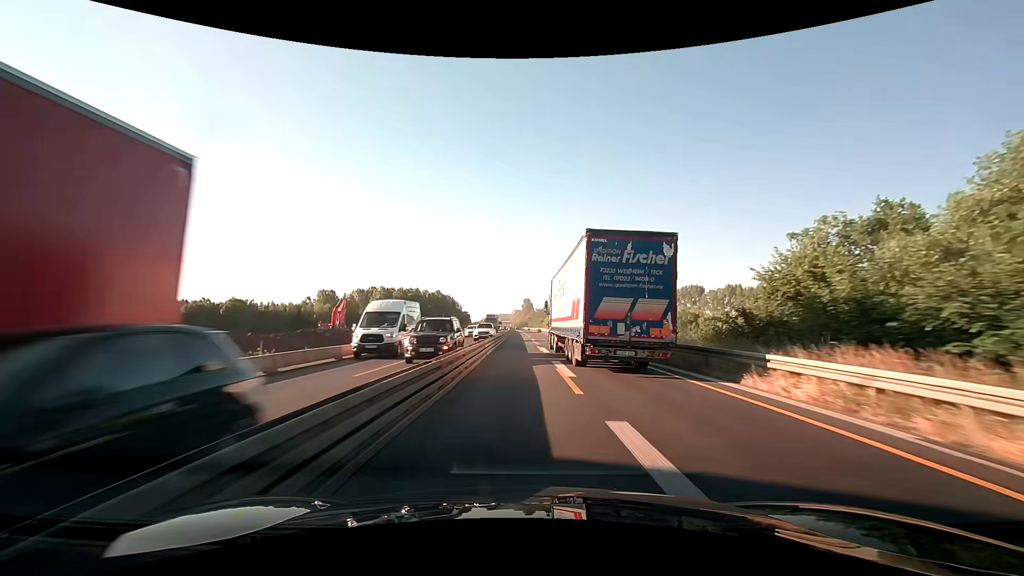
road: motorway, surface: asphalt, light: Day
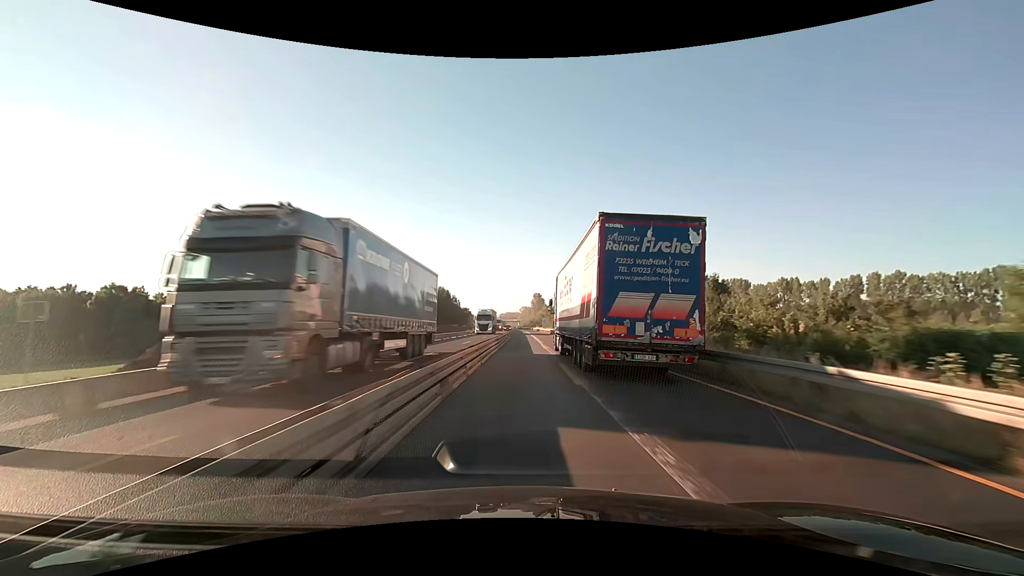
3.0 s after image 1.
(-0.8, +67.7) m; -1°
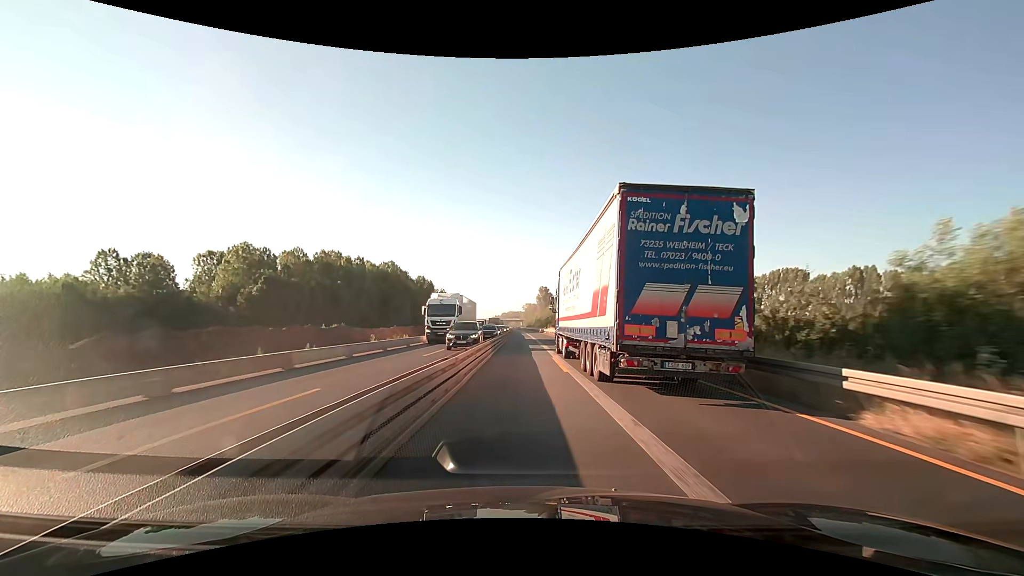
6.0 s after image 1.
(-0.3, +68.2) m; 0°
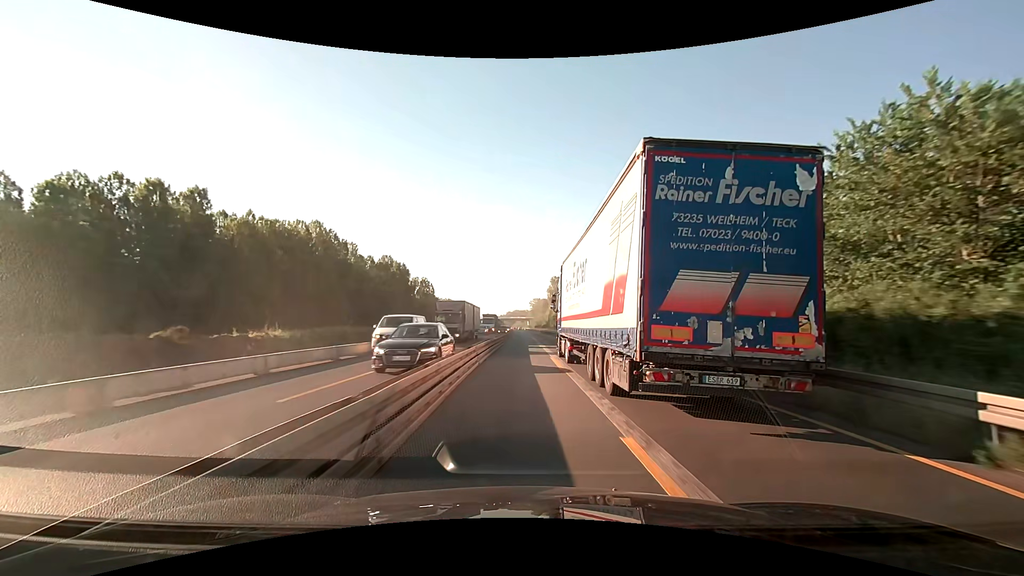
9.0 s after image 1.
(-0.5, +67.9) m; -1°
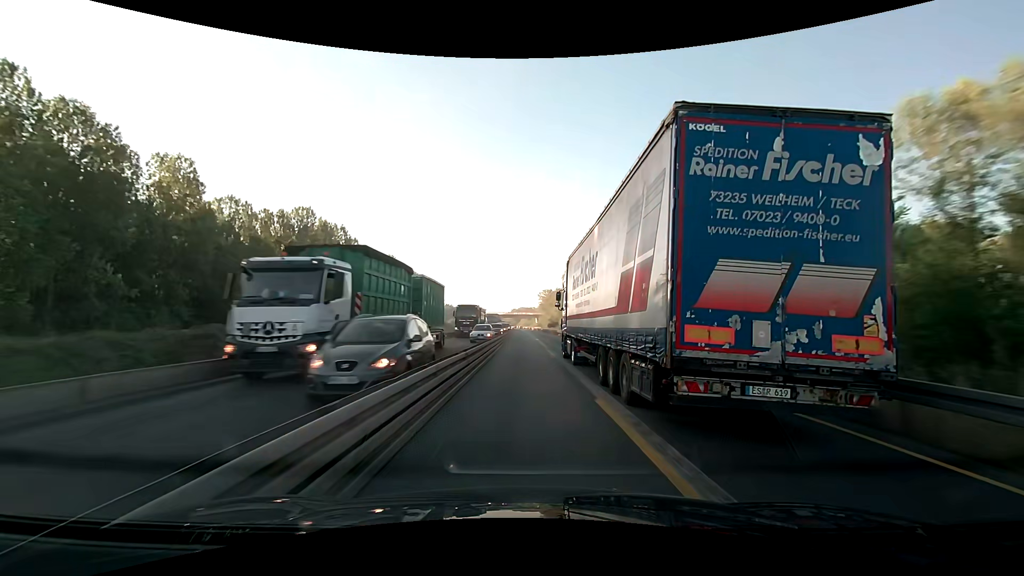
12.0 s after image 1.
(-0.3, +66.9) m; -1°
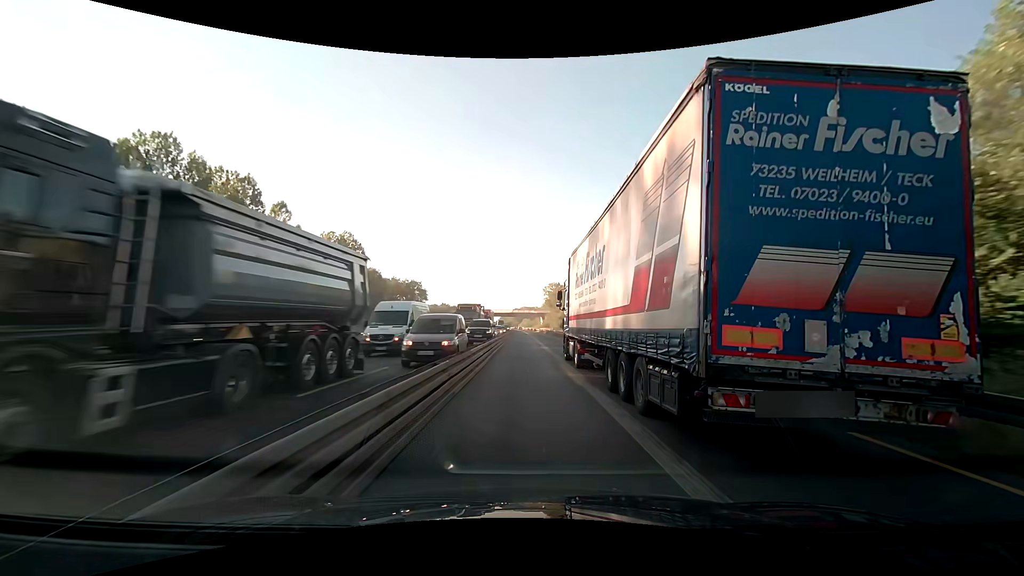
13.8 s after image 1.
(-0.1, +40.4) m; 0°
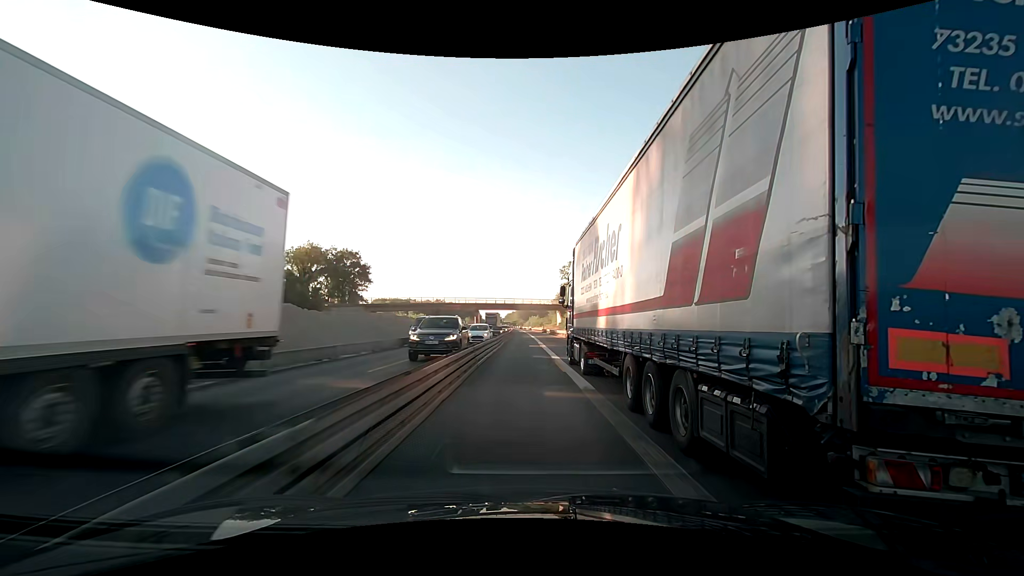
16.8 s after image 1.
(-0.2, +68.0) m; -1°
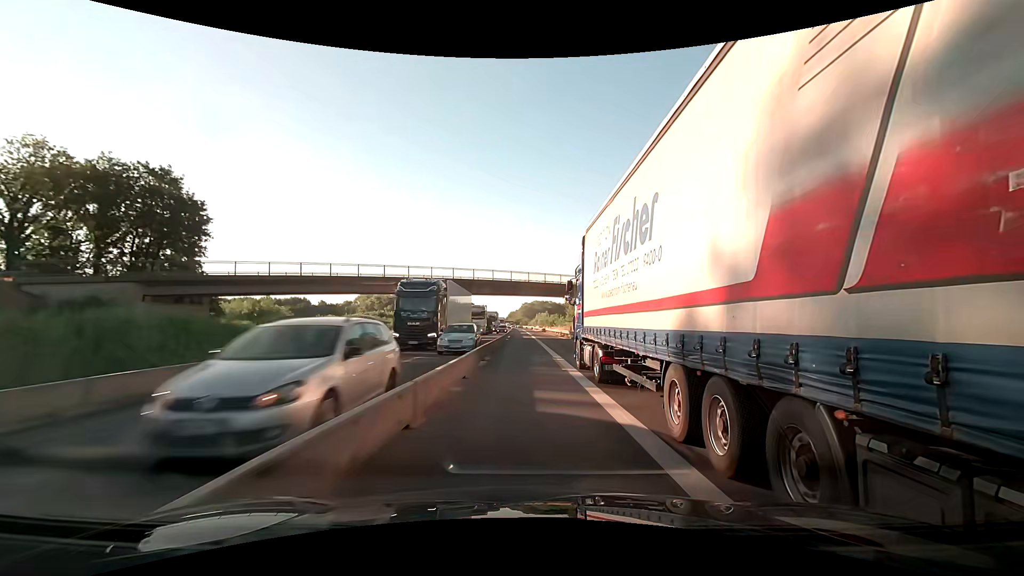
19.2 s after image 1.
(-0.3, +54.6) m; -1°
(0, +10) (0, +20) (0, +30) (0, +40) (0, +50) (0, +60) (-1, +70) (-1, +80) (-1, +90) (-1, +100) m
